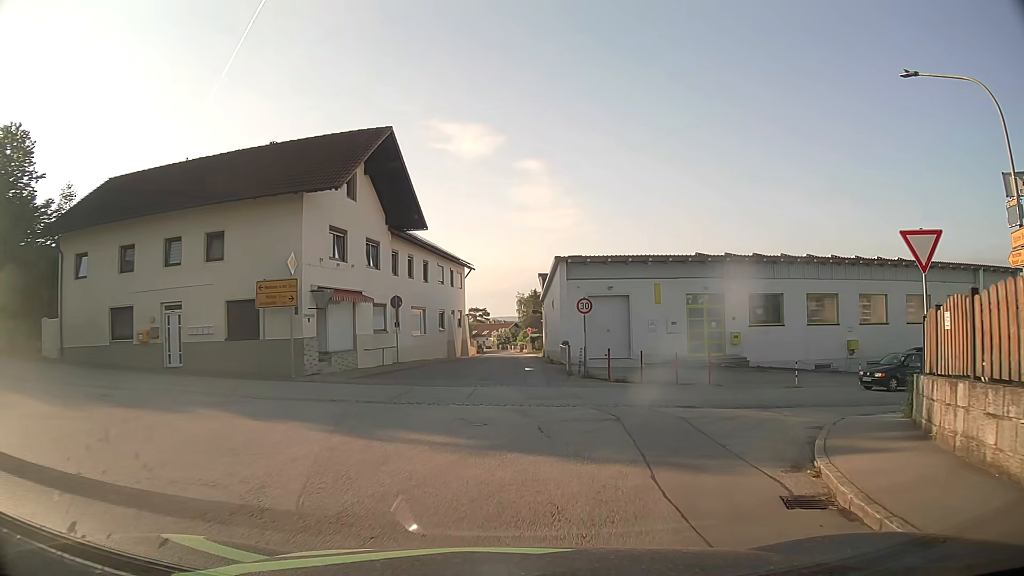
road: tertiary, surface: asphalt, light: Day
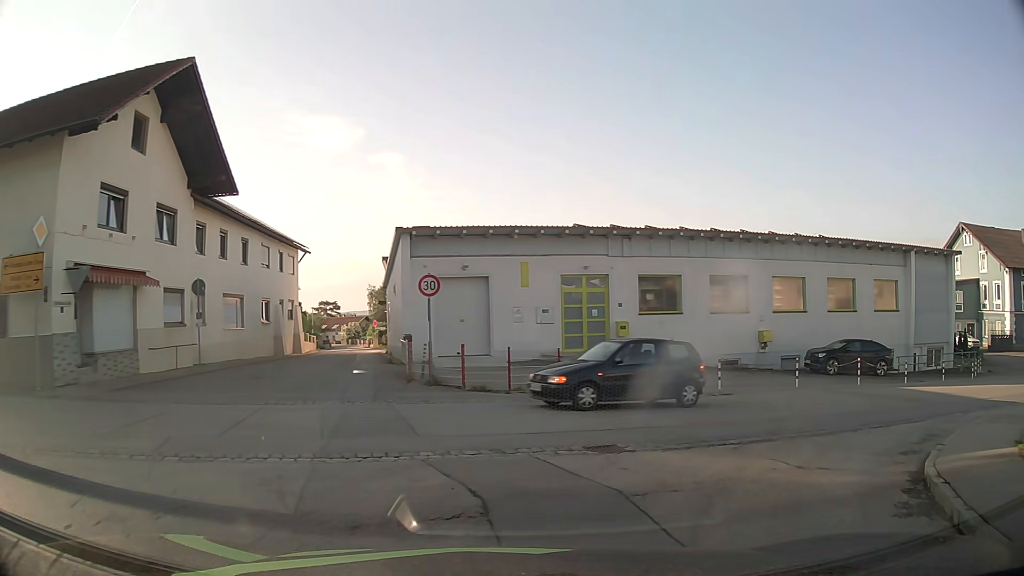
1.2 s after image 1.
(+0.5, +6.5) m; +11°
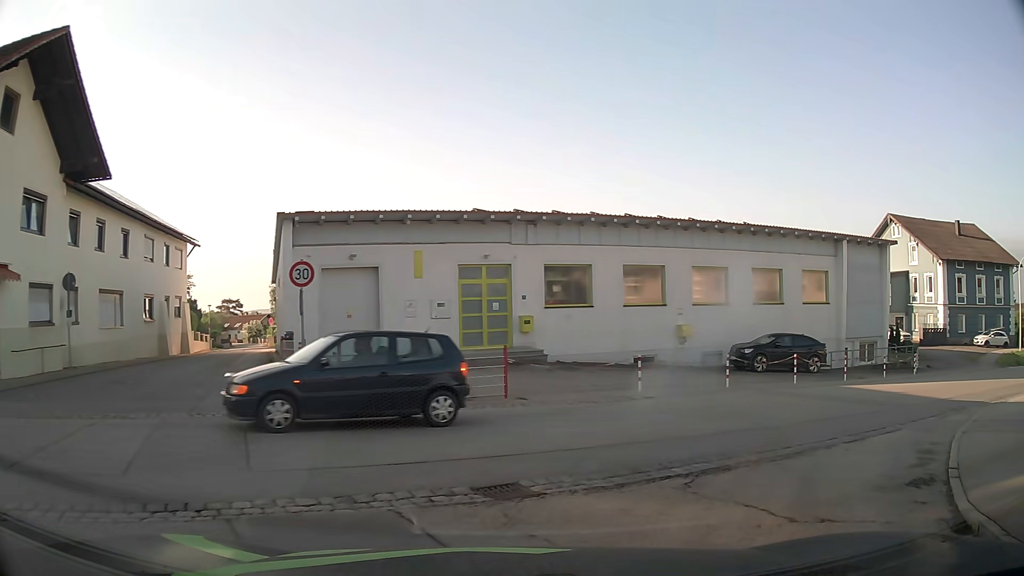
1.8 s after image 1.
(+0.2, +2.5) m; +9°
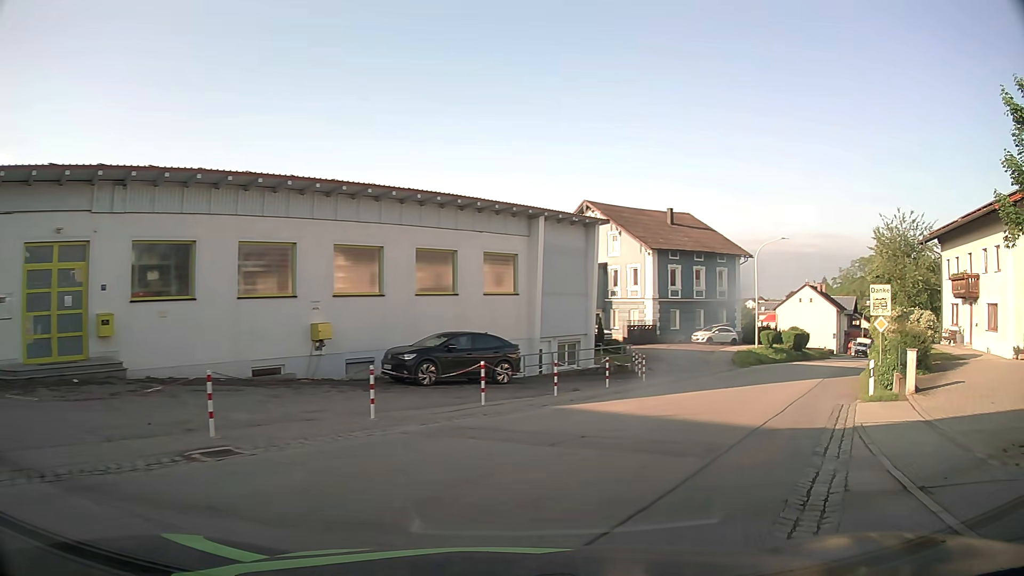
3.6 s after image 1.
(+1.8, +7.6) m; +28°
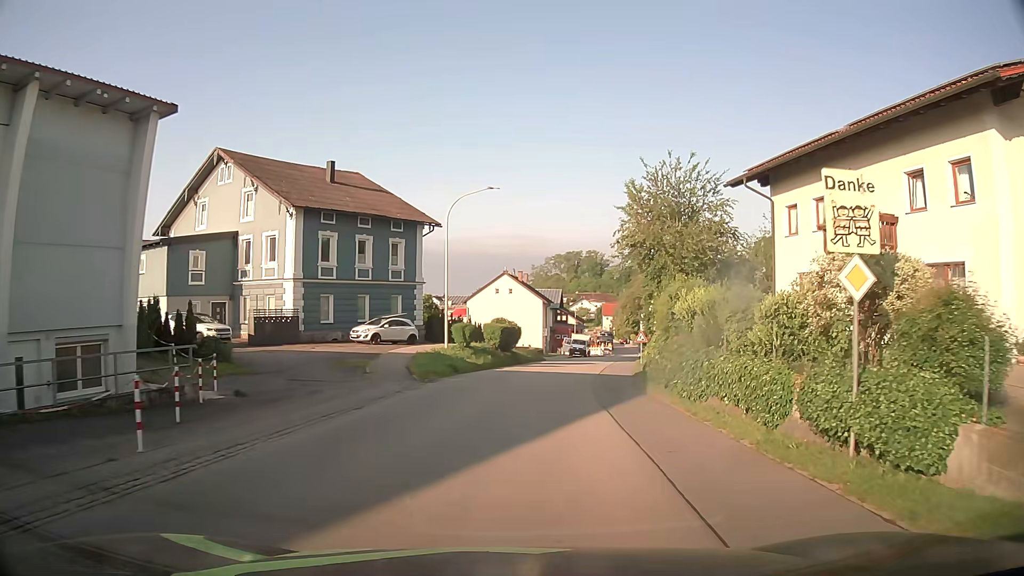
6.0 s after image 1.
(+4.9, +16.0) m; +27°
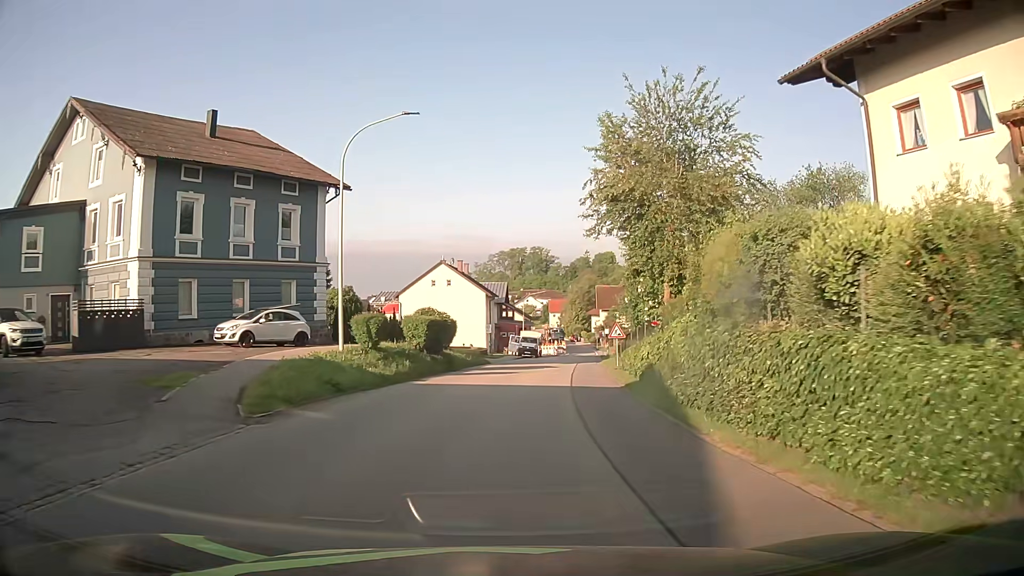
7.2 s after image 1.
(+0.6, +11.4) m; +5°
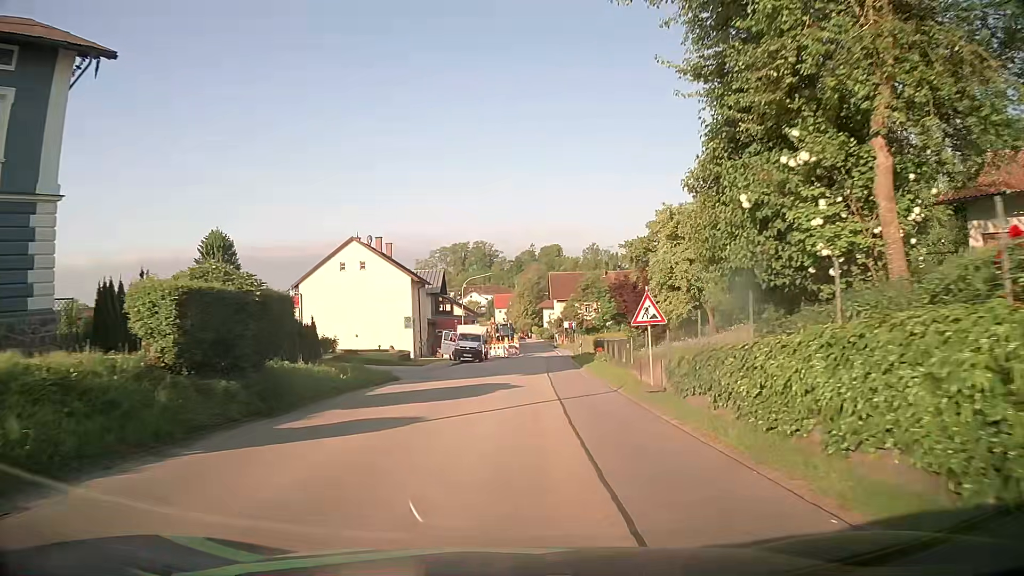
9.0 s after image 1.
(+0.8, +18.4) m; +5°
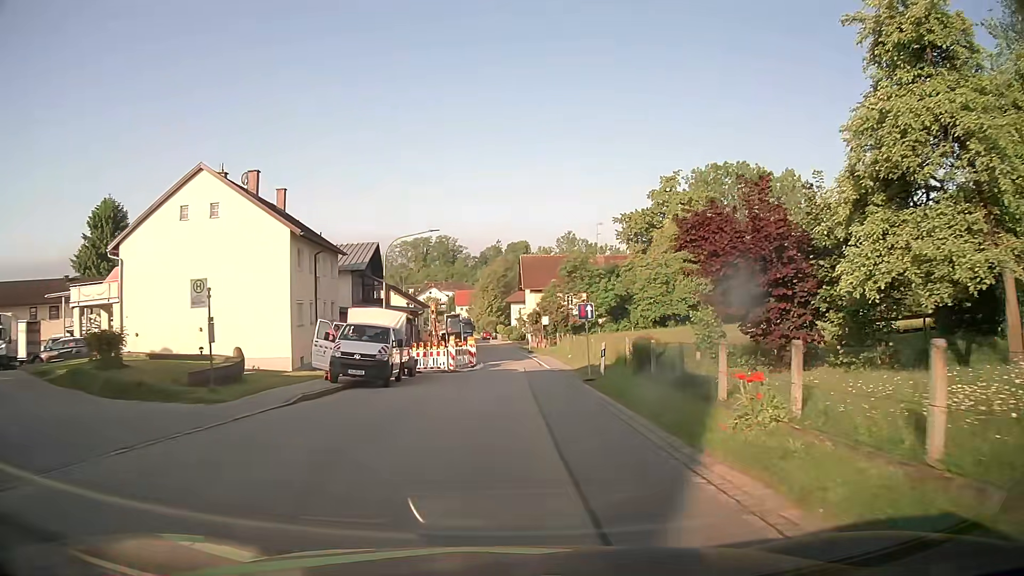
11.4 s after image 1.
(+0.6, +24.1) m; +3°
